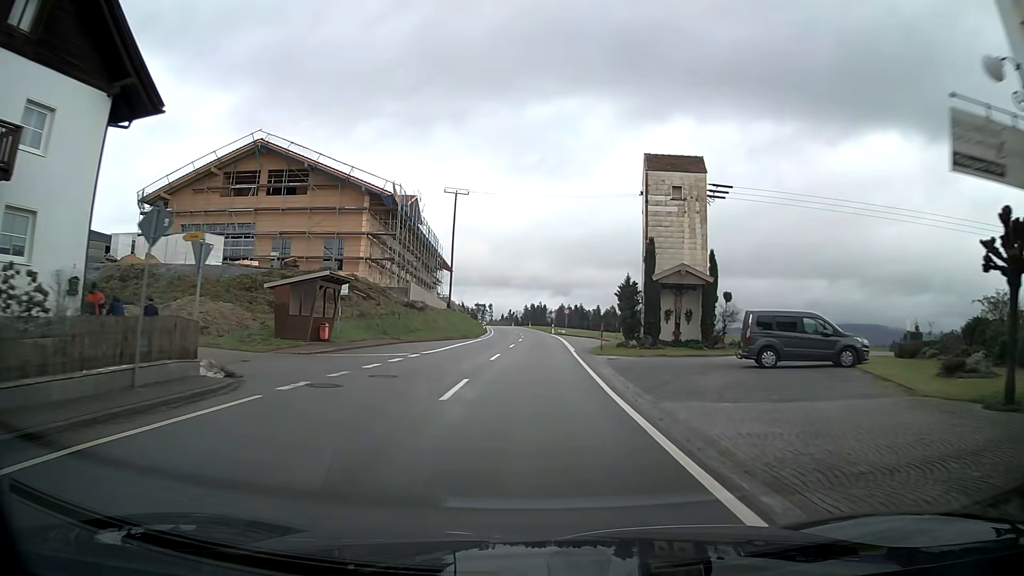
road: tertiary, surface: asphalt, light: Day
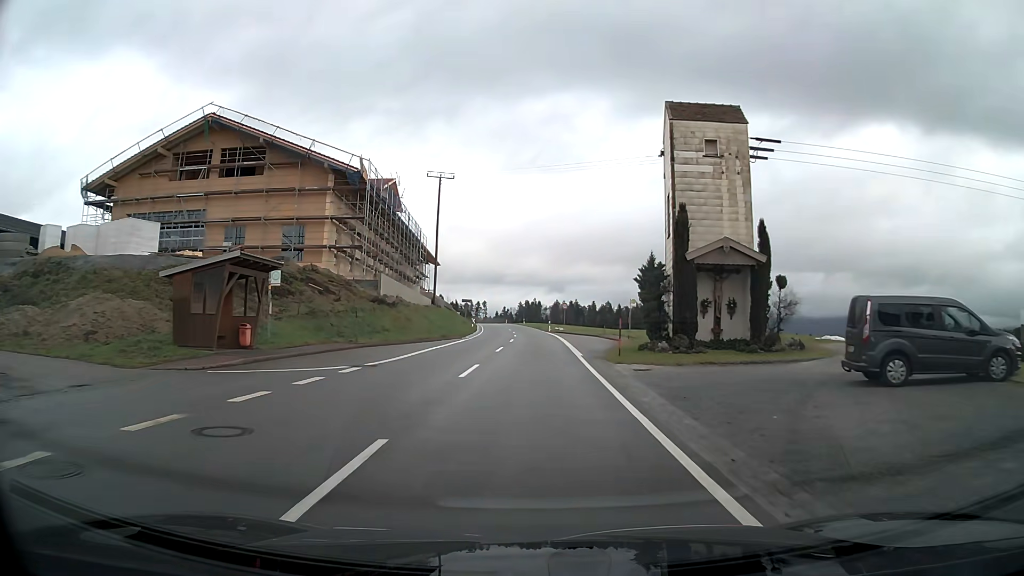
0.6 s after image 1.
(0.0, +8.3) m; 0°
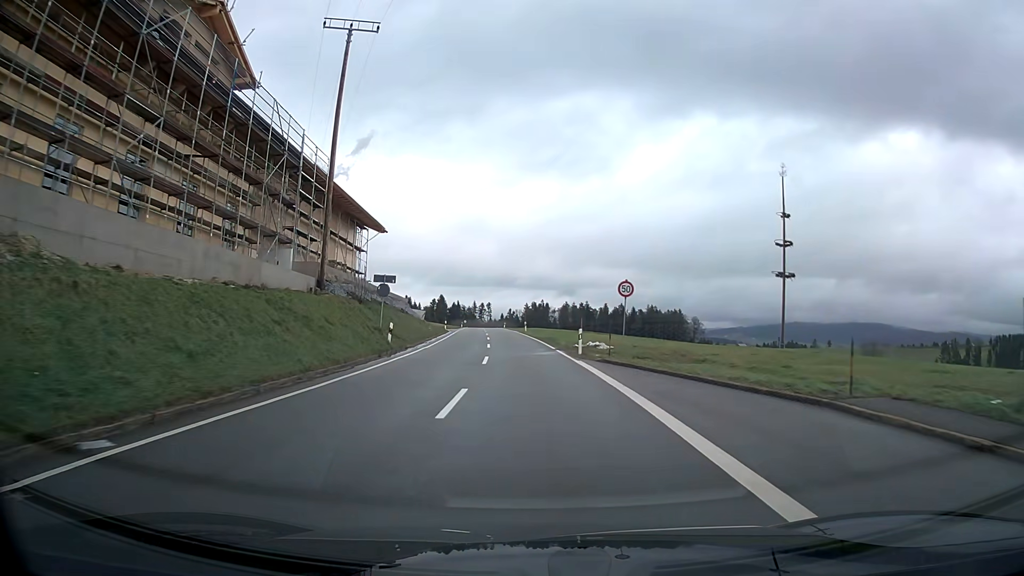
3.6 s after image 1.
(-0.2, +41.6) m; -1°
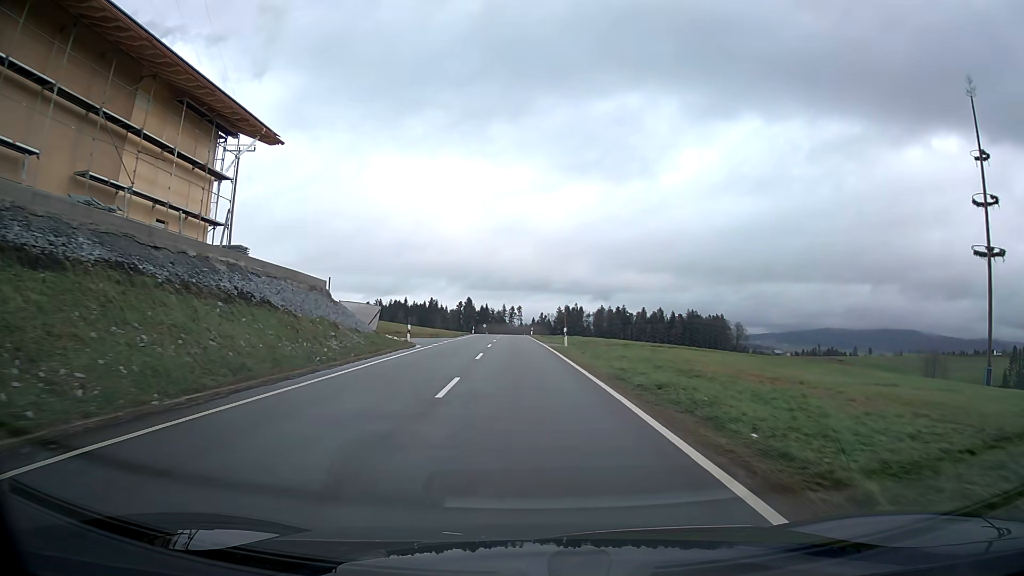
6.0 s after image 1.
(-0.8, +33.5) m; -3°
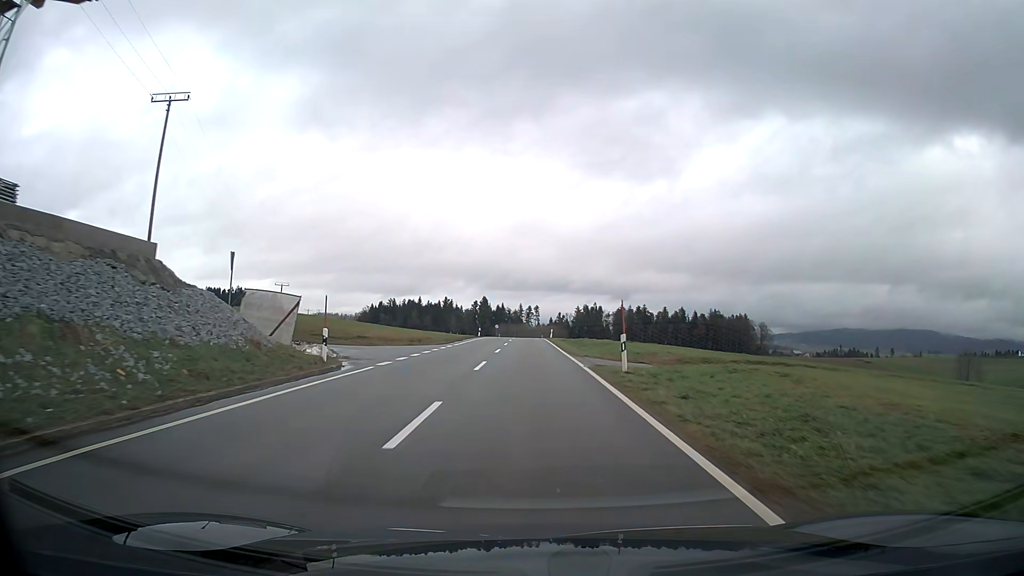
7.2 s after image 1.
(-0.2, +16.7) m; -1°
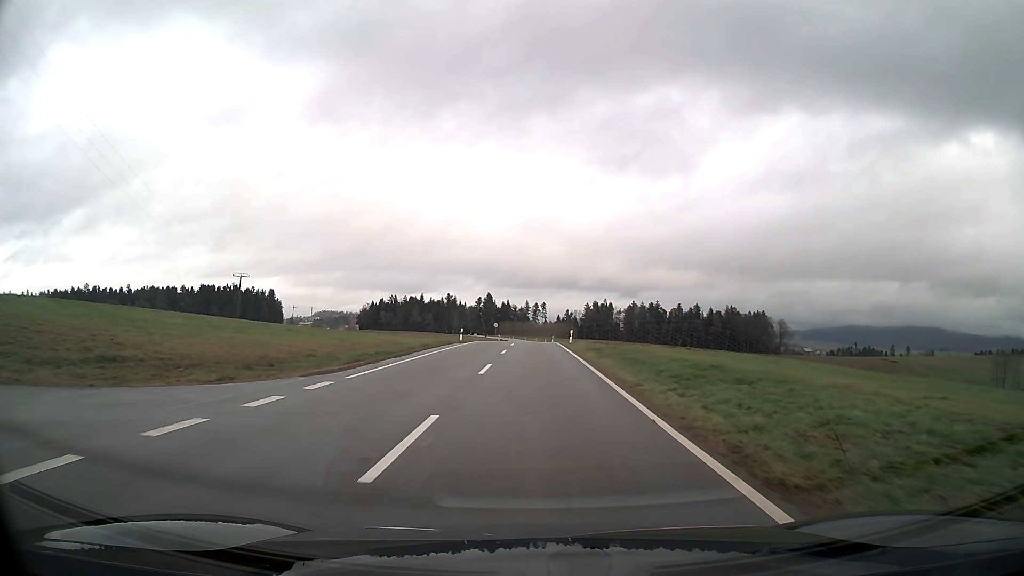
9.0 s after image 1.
(-0.2, +25.1) m; 0°
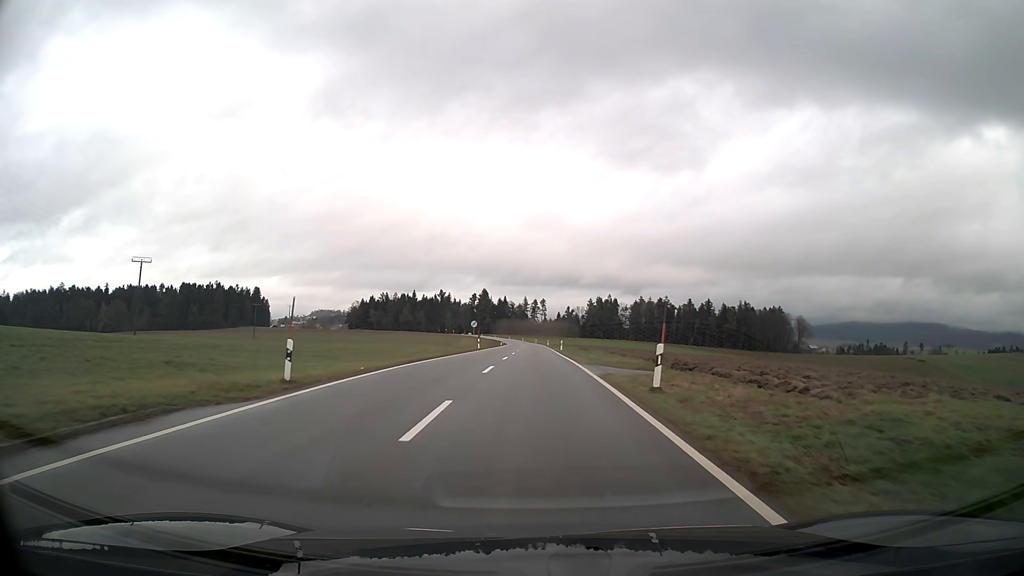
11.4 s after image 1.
(0.0, +34.2) m; 0°
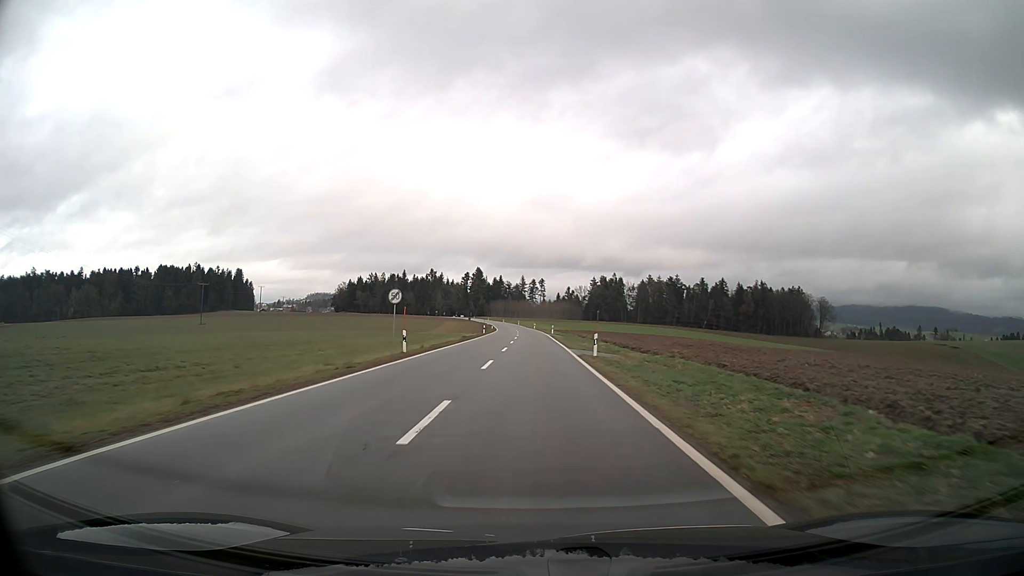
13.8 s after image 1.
(+0.1, +36.1) m; 0°
